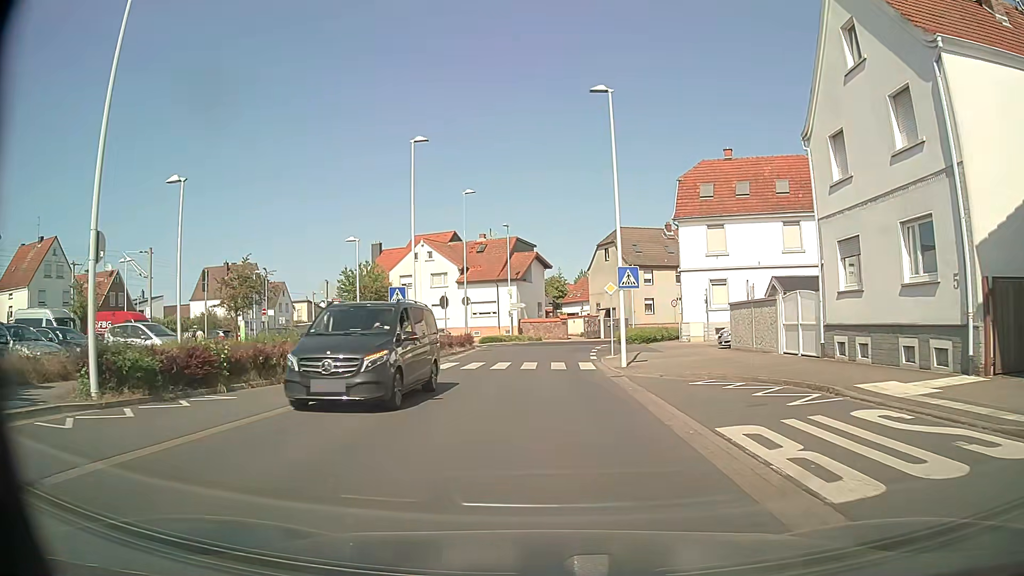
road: tertiary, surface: asphalt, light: Day
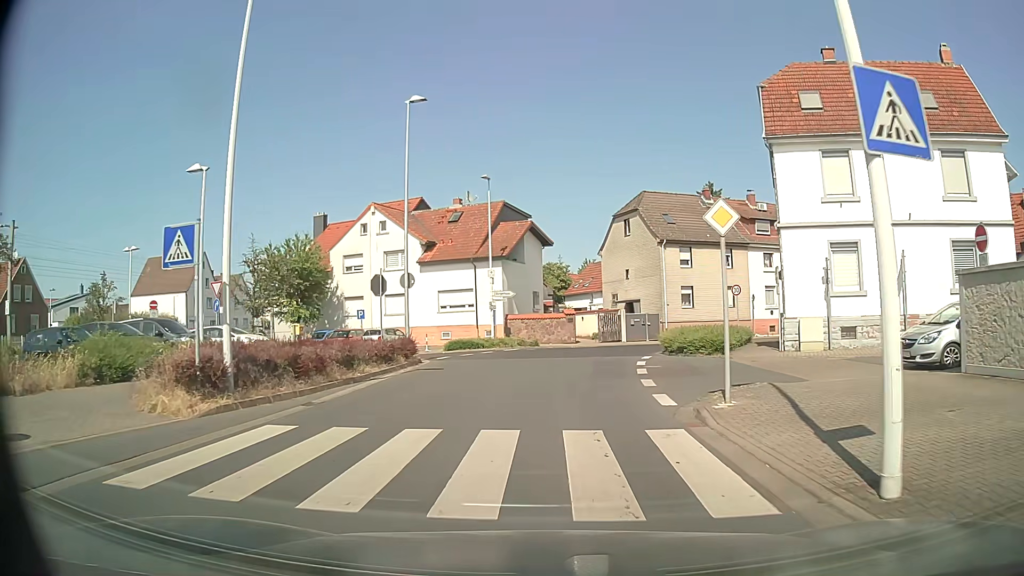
(-0.1, +17.8) m; 0°
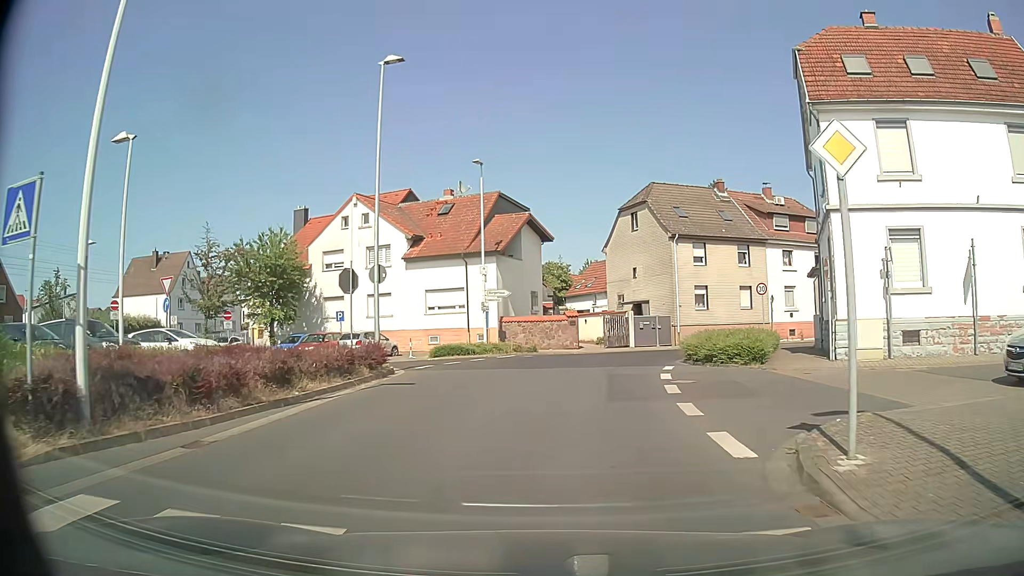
(0.0, +4.4) m; -1°
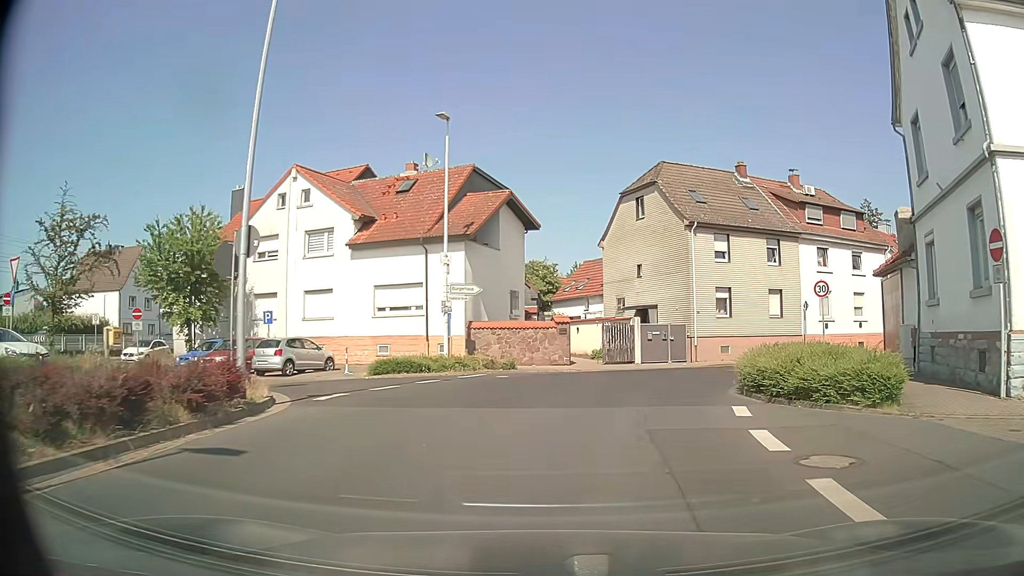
(+0.1, +8.6) m; +1°
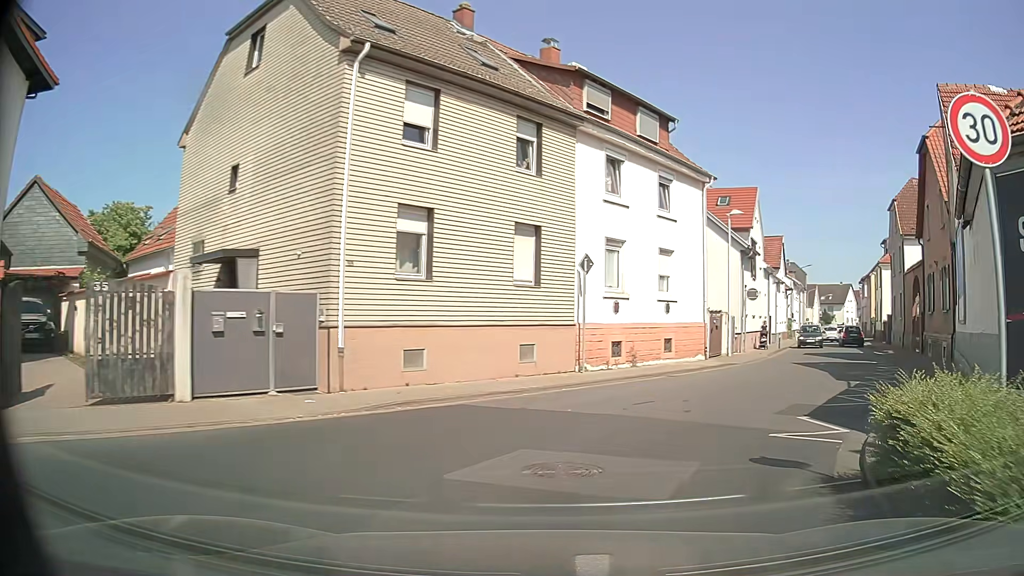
(+3.7, +19.6) m; +29°
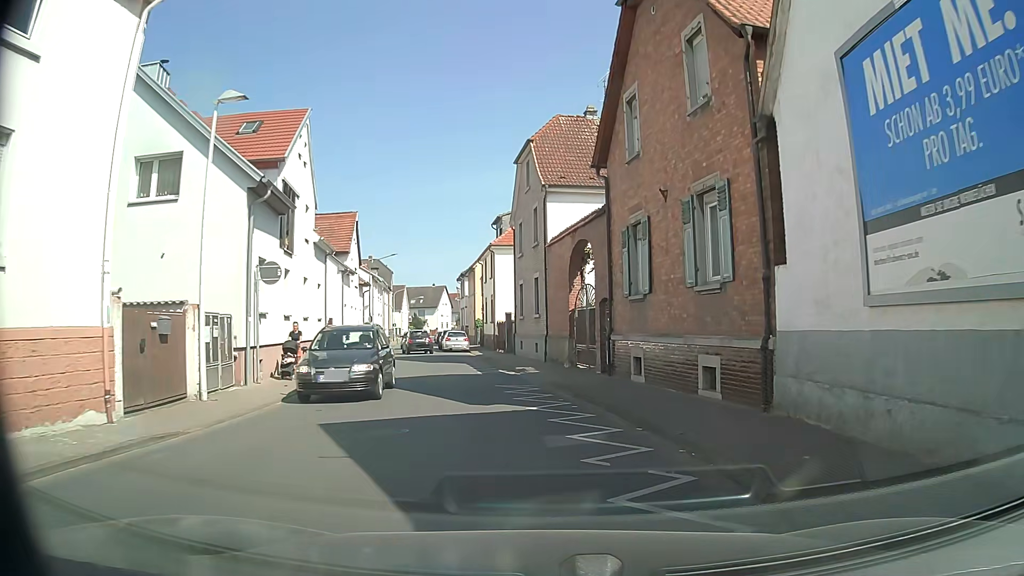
(+5.3, +14.7) m; +36°
(0, +10) (-2, +20) (-5, +30) (-7, +39) (-9, +49) (-11, +59) (-13, +69) (-15, +78) (-17, +88) (-18, +98) m
